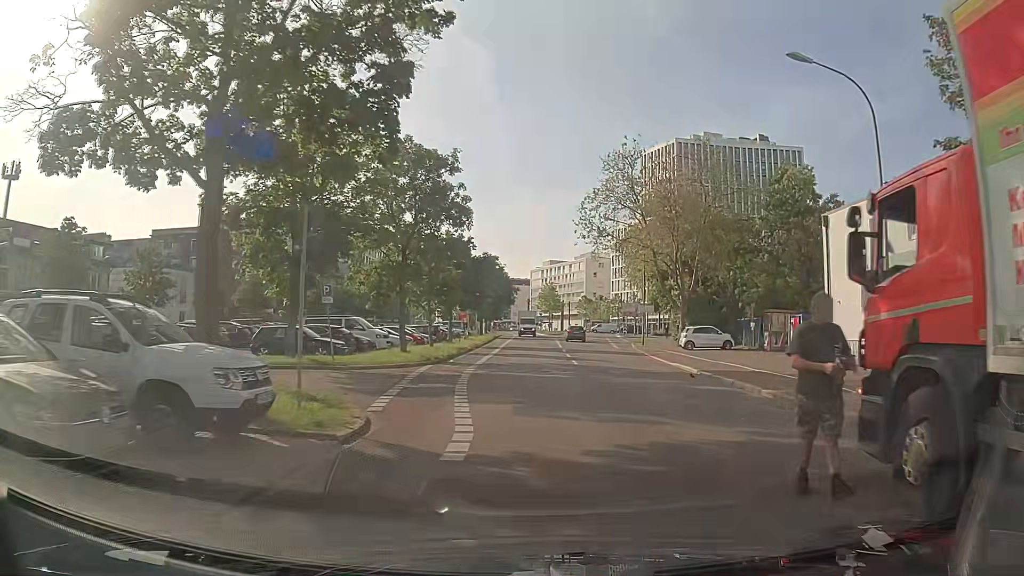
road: residential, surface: asphalt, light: Day
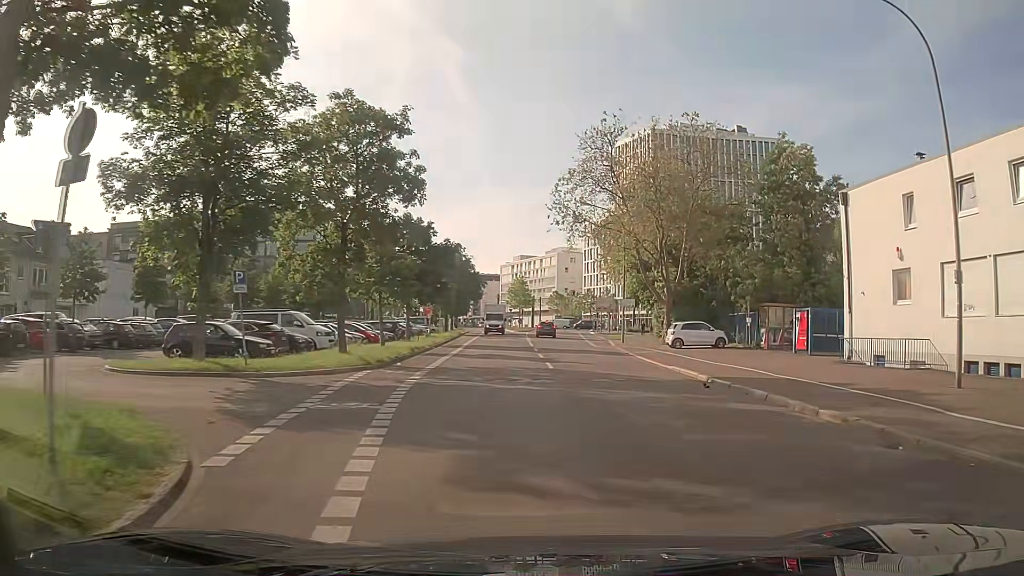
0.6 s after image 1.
(+0.1, +5.0) m; +3°
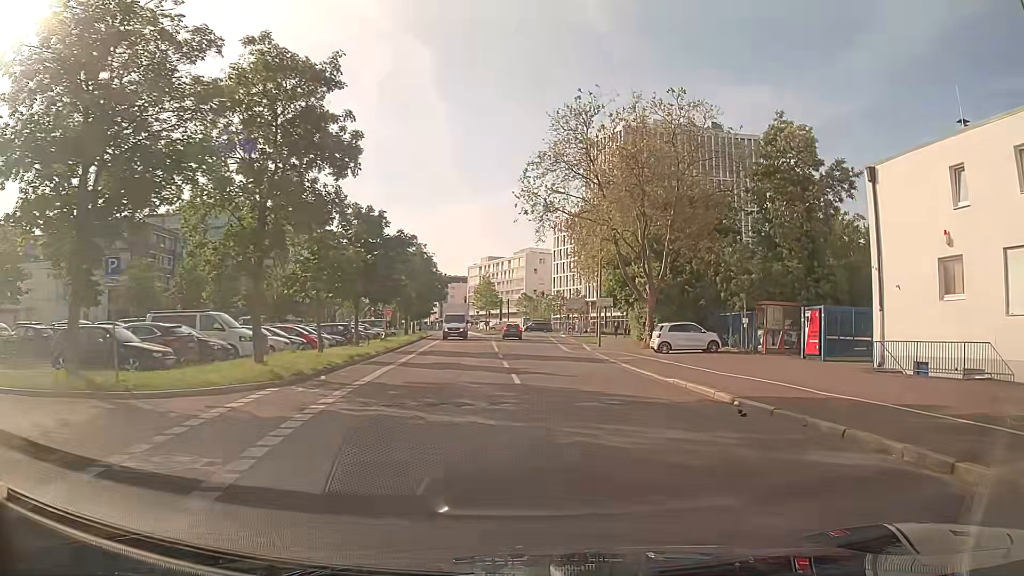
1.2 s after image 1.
(+0.1, +5.0) m; +2°
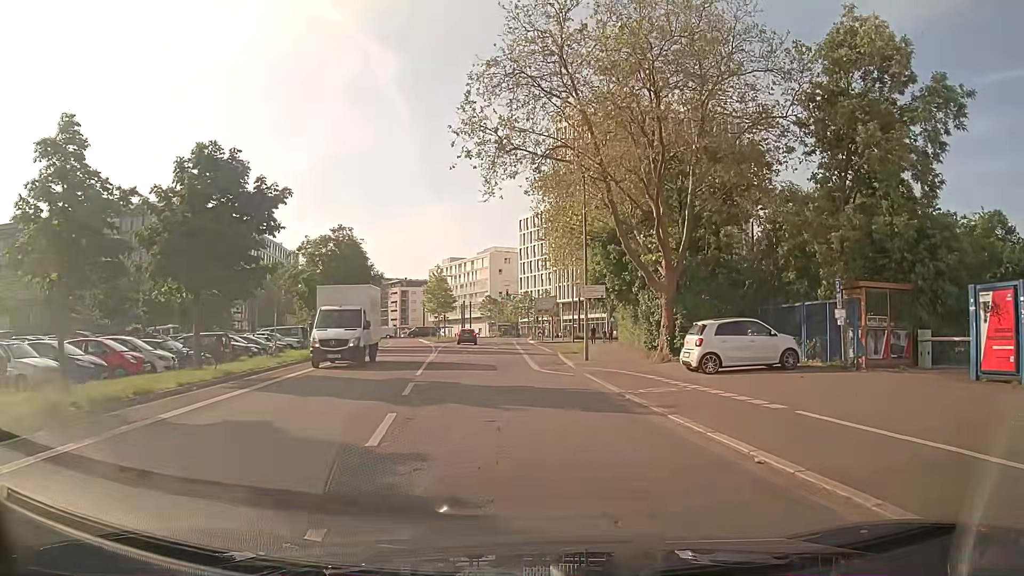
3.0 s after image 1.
(+0.7, +14.6) m; +3°
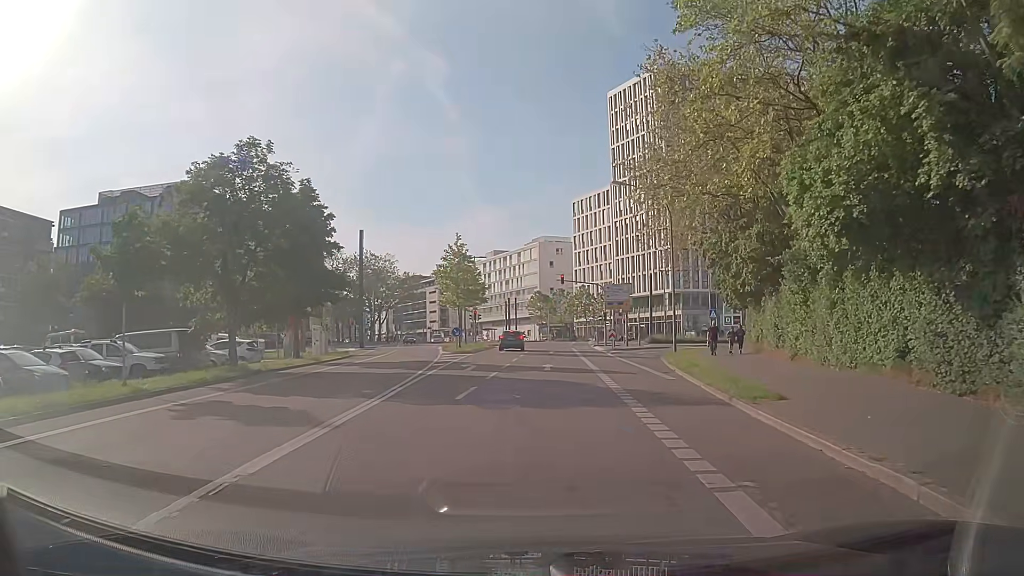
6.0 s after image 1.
(-1.3, +24.3) m; -5°
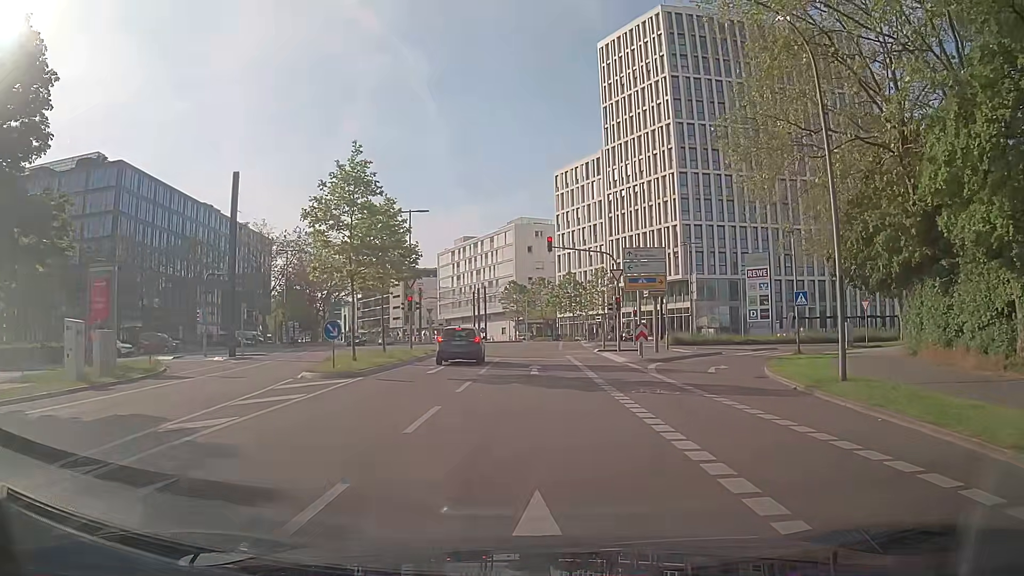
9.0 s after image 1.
(+0.3, +22.7) m; +3°
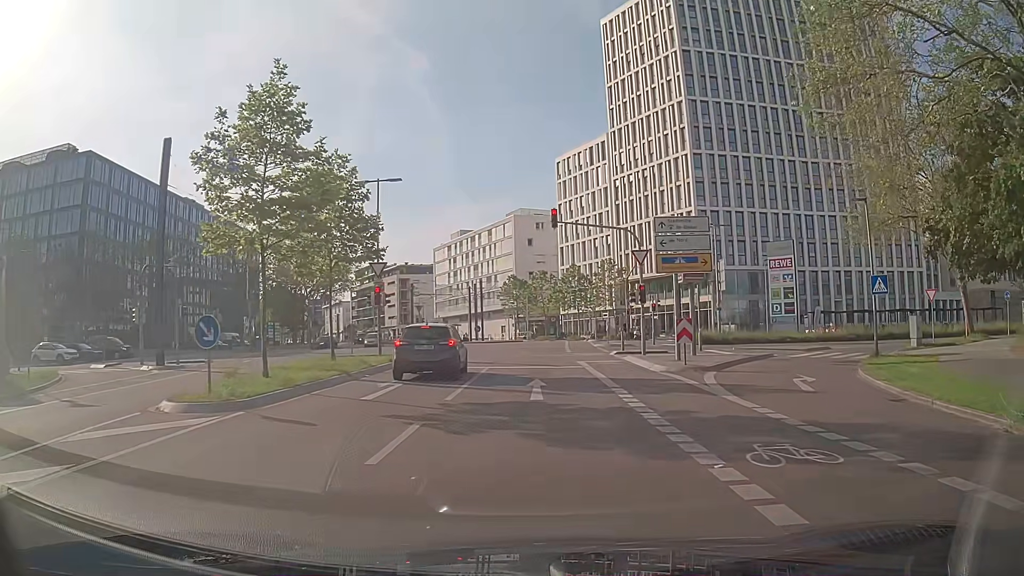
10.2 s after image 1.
(-0.1, +8.1) m; 0°
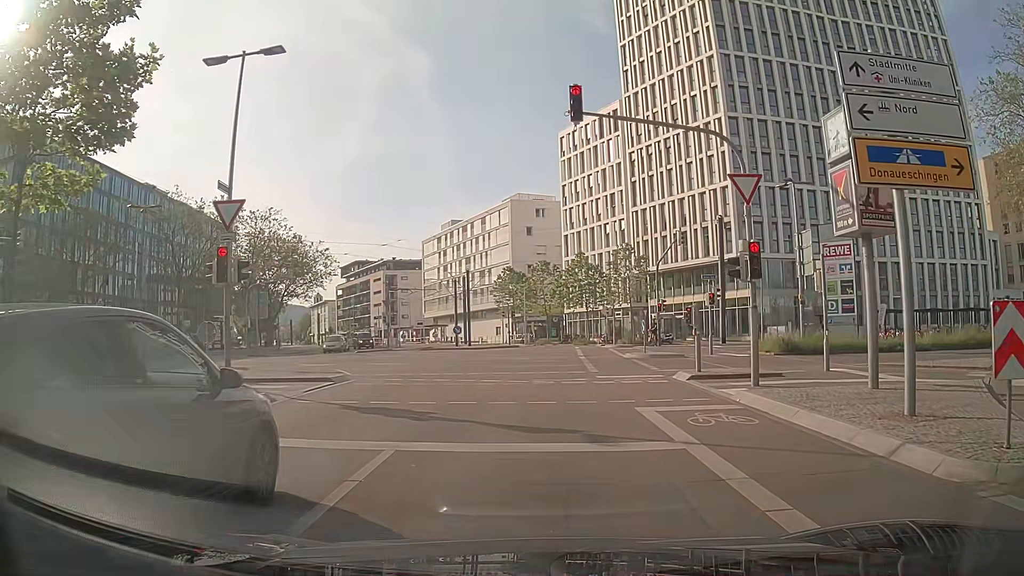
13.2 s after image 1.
(-0.3, +15.0) m; 0°
